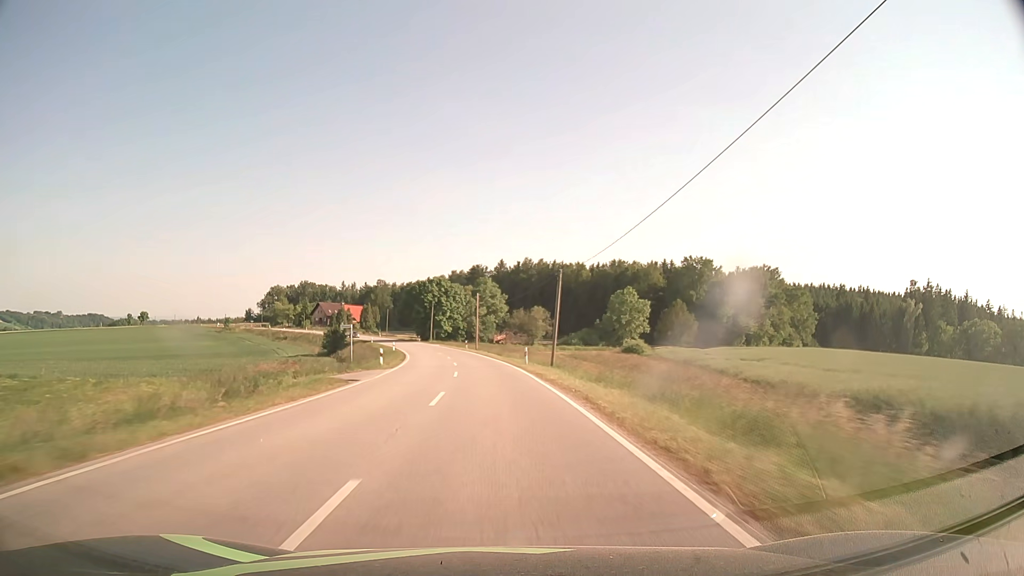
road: secondary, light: Day
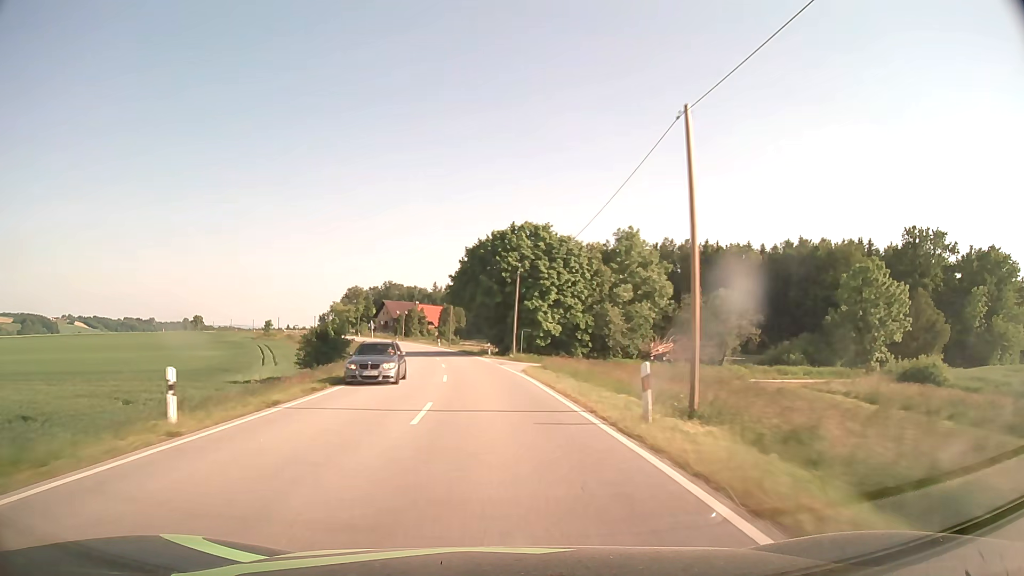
(-4.7, +63.0) m; -9°
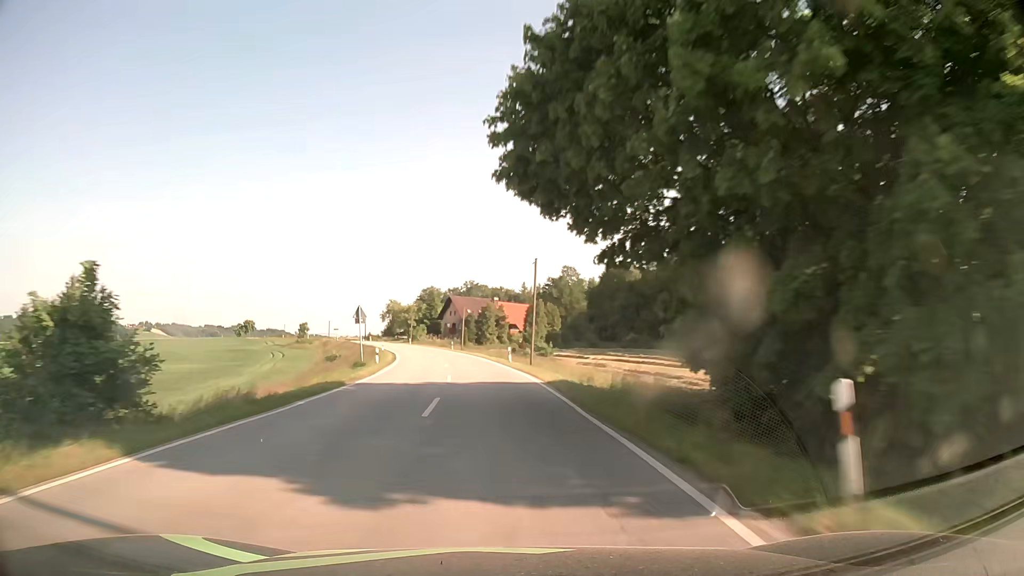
(-3.4, +47.1) m; -8°
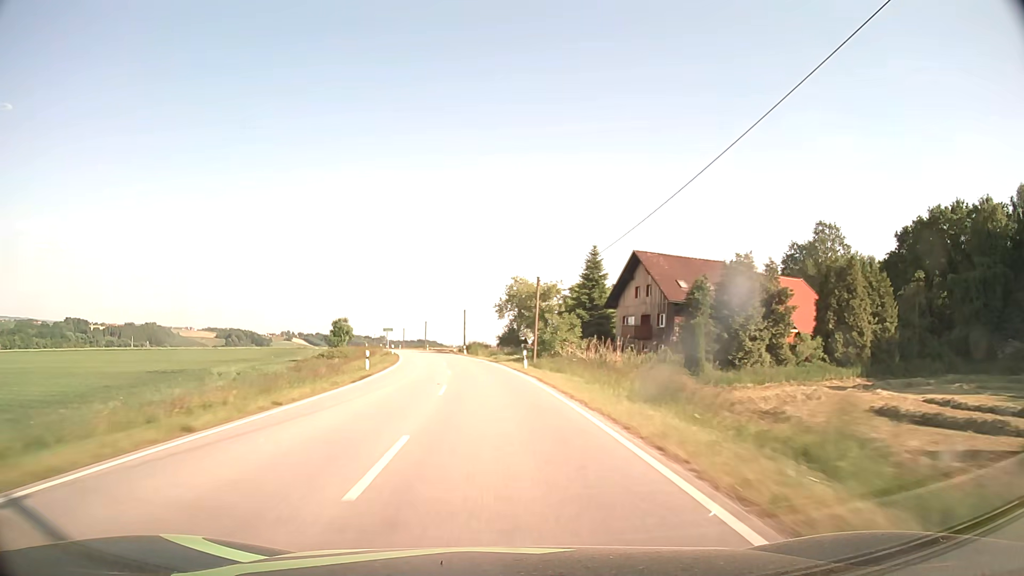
(-8.7, +78.0) m; -13°
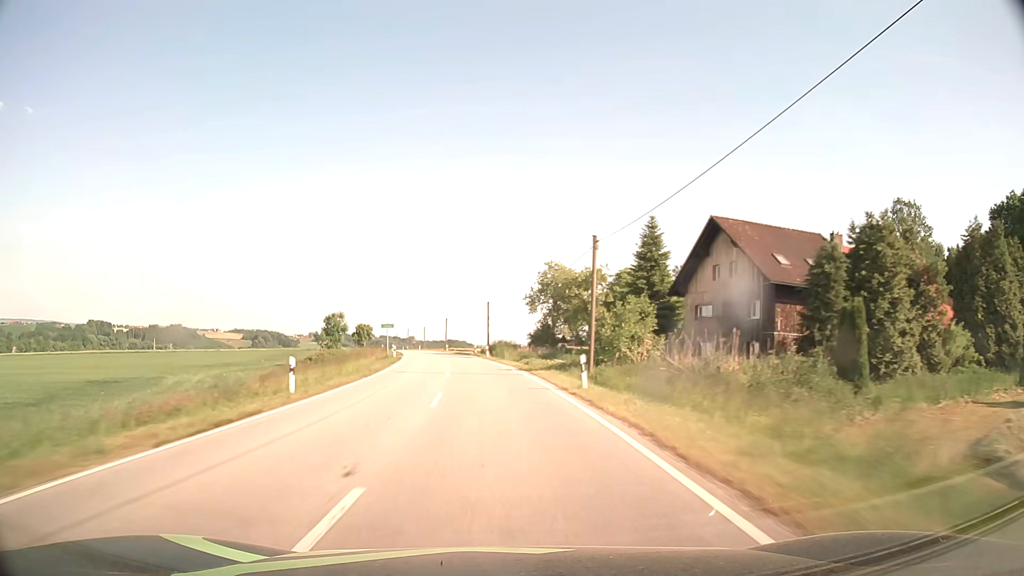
(-0.3, +15.7) m; -2°
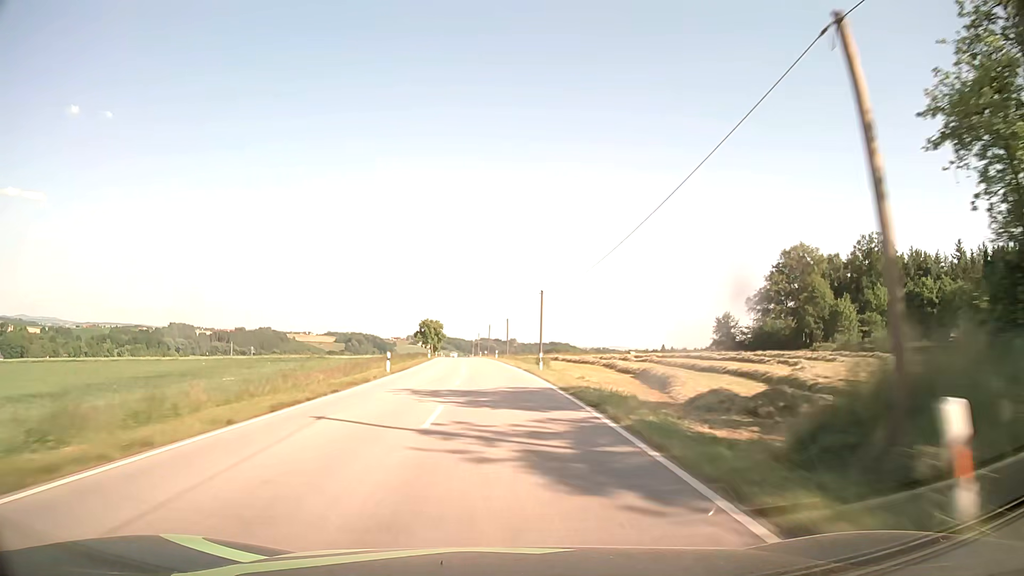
(-5.2, +62.9) m; -9°
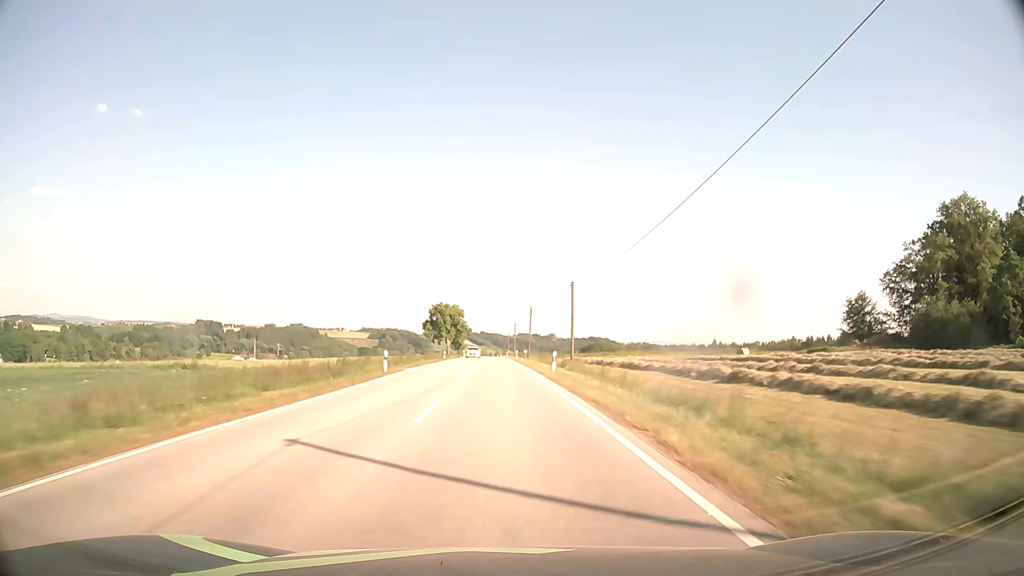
(-1.9, +47.5) m; -4°
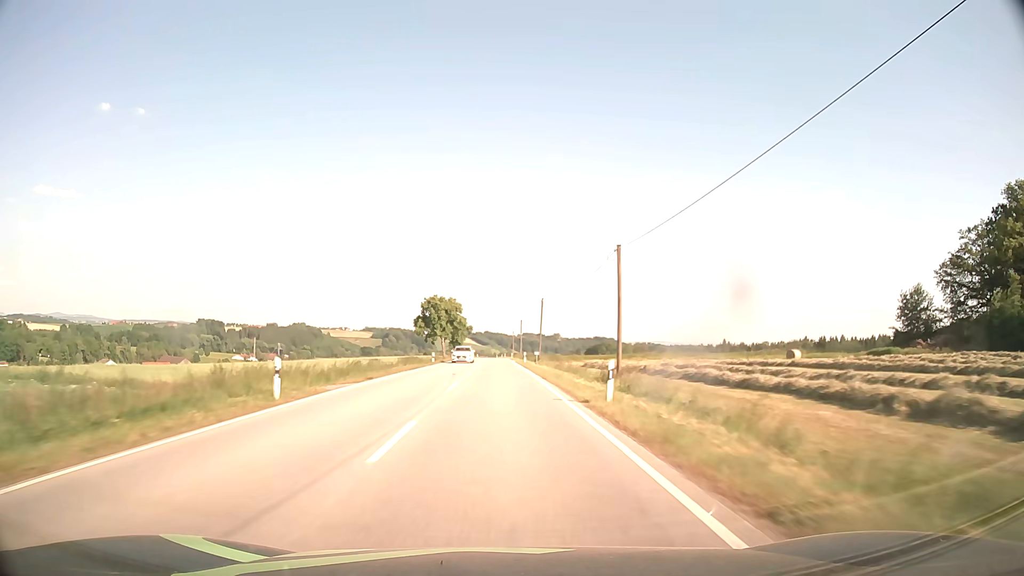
(-0.1, +15.9) m; 0°
(0, +10) (0, +20) (0, +30) (0, +40) (0, +50) (-1, +60) (-1, +70) (-1, +80) (-1, +90) (-1, +100) m
